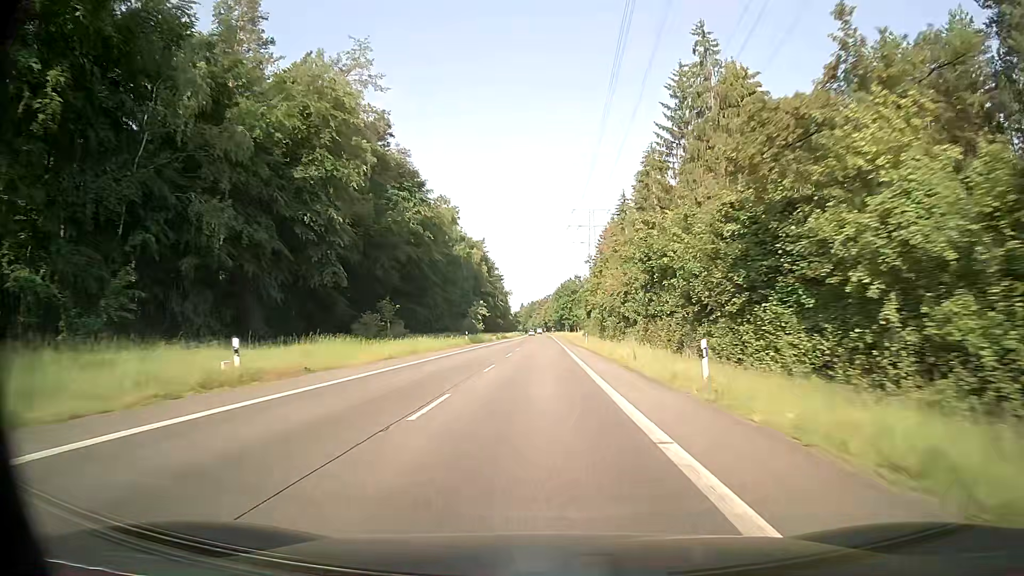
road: secondary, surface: asphalt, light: Day
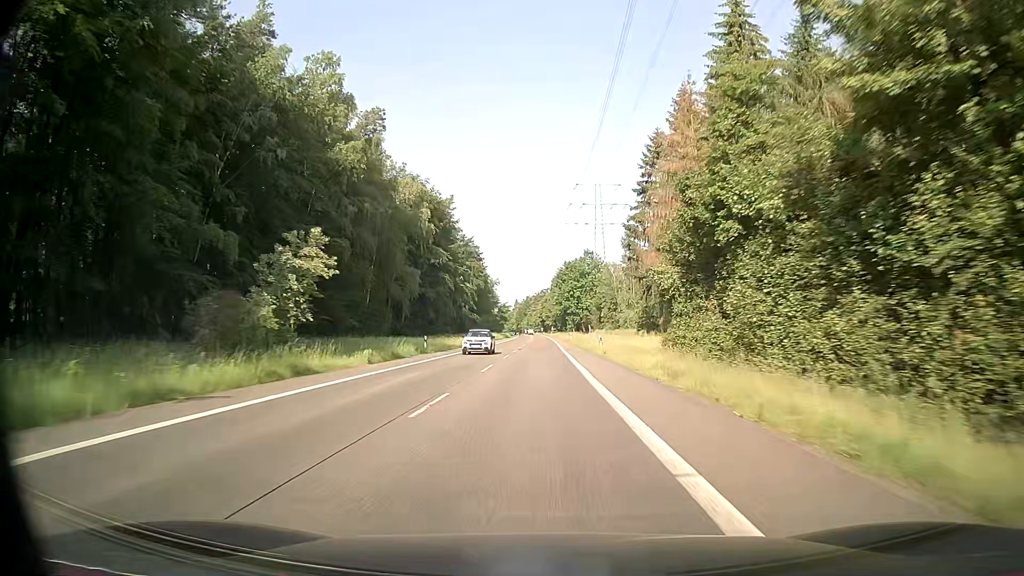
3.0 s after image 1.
(-0.1, +71.6) m; 0°
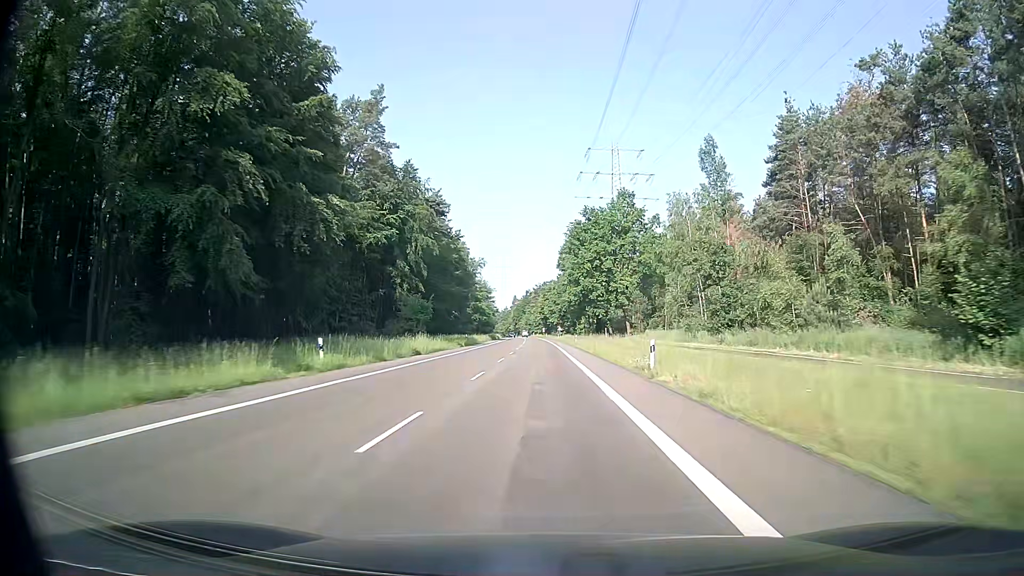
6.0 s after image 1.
(-0.6, +70.6) m; -1°
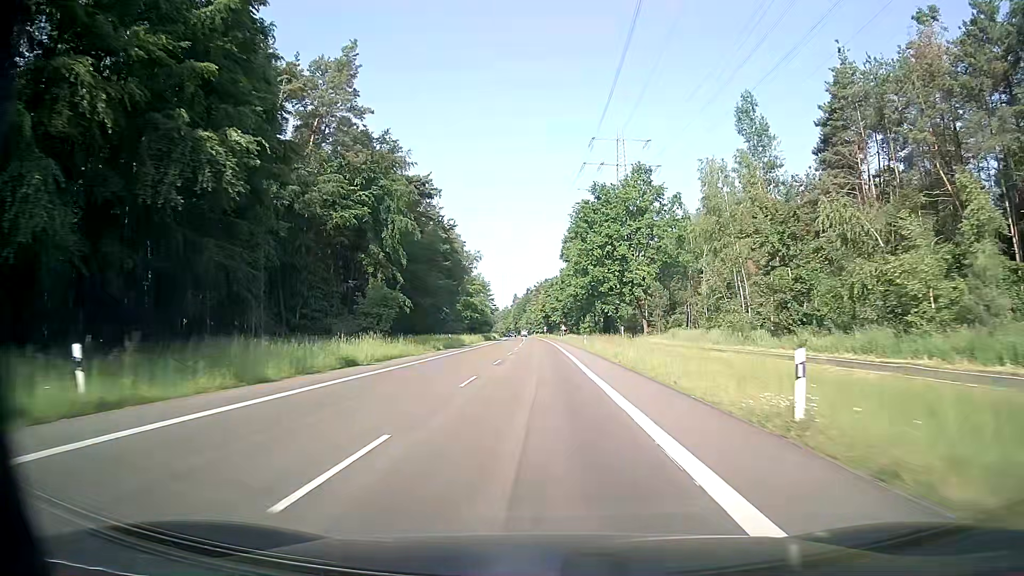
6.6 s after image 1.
(0.0, +14.0) m; 0°
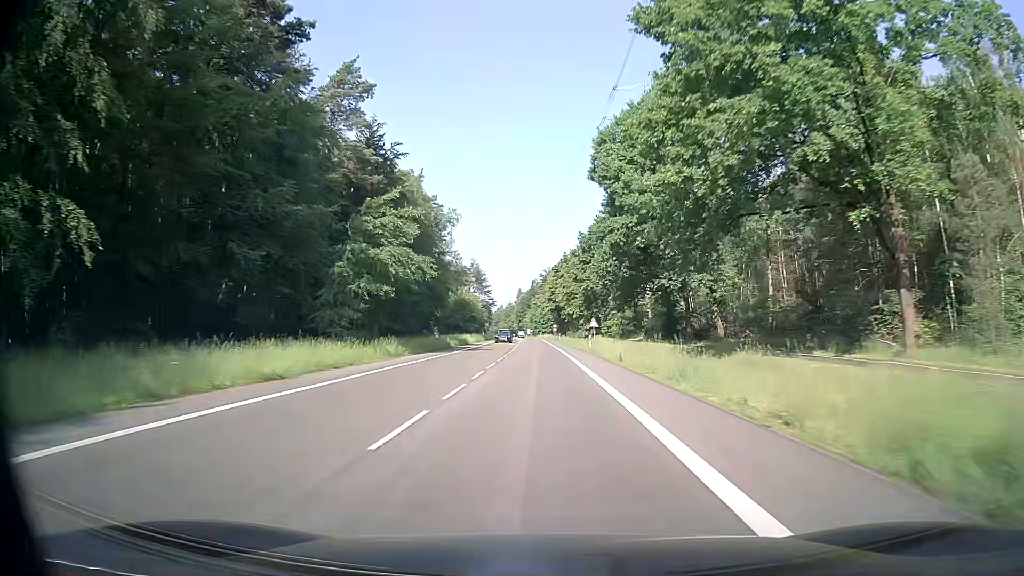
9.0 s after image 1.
(-0.3, +55.4) m; 0°
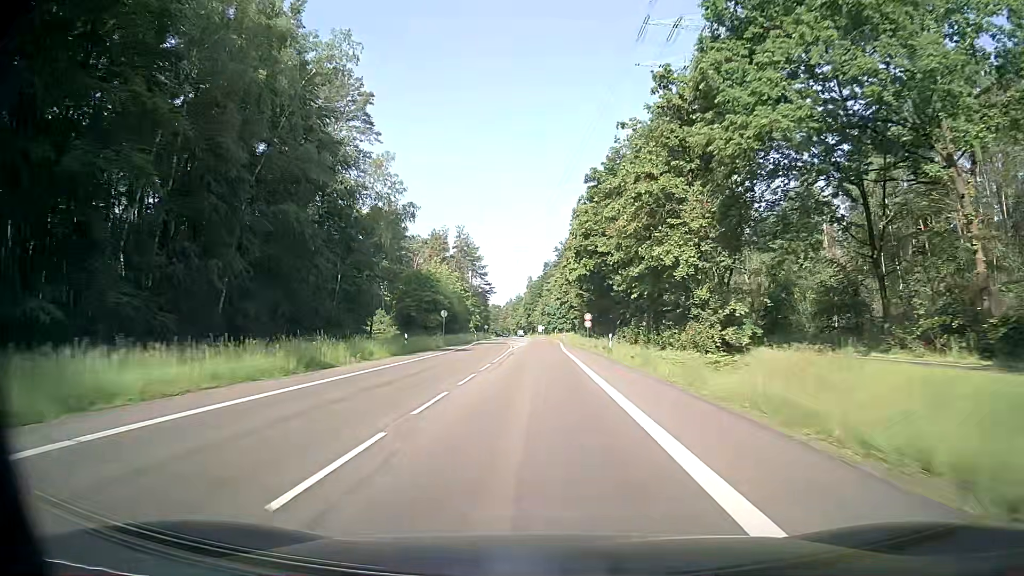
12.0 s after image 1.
(-0.9, +65.2) m; -1°
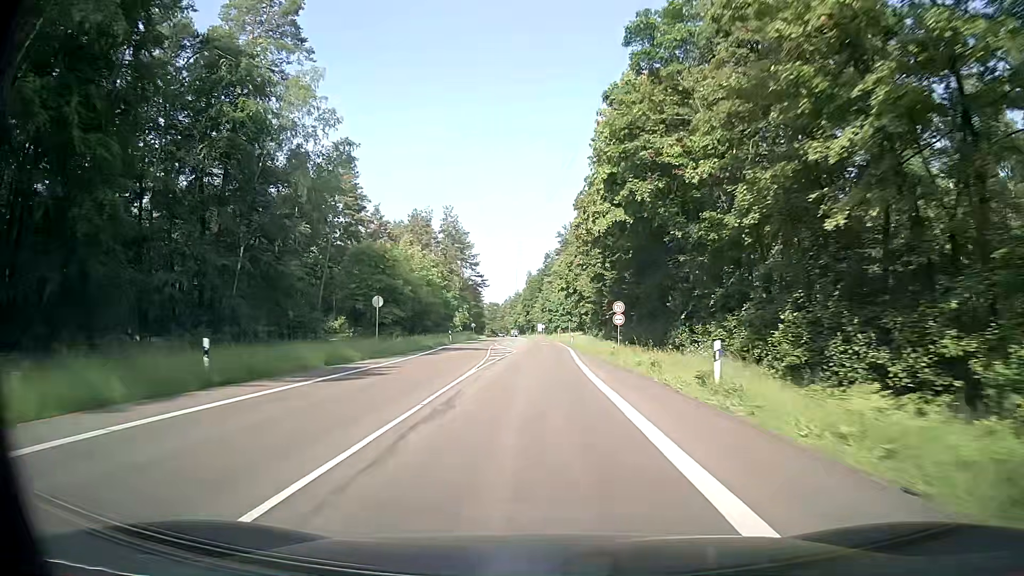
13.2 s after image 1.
(-0.1, +24.0) m; 0°
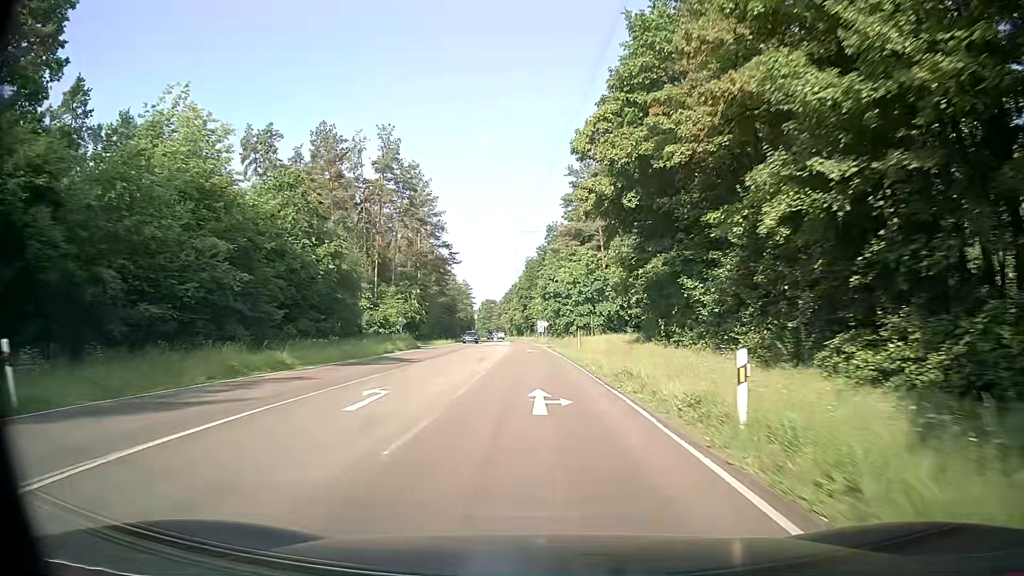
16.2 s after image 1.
(+0.1, +55.7) m; 0°
(0, +10) (0, +20) (0, +30) (-1, +40) (-1, +50) (-2, +60) (-2, +70) (-3, +80) (-3, +90) (-4, +100) m
